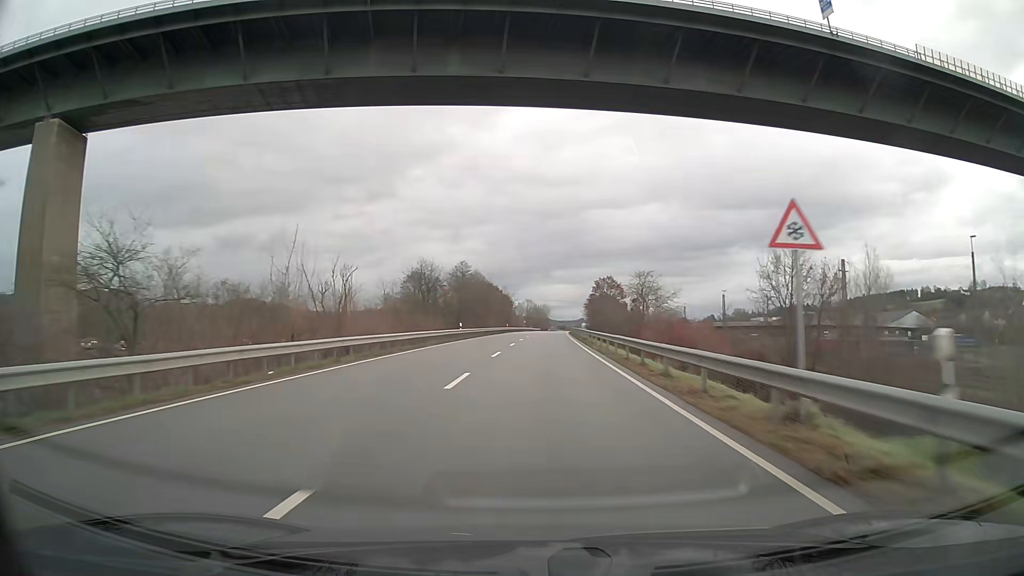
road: primary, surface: asphalt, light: Day
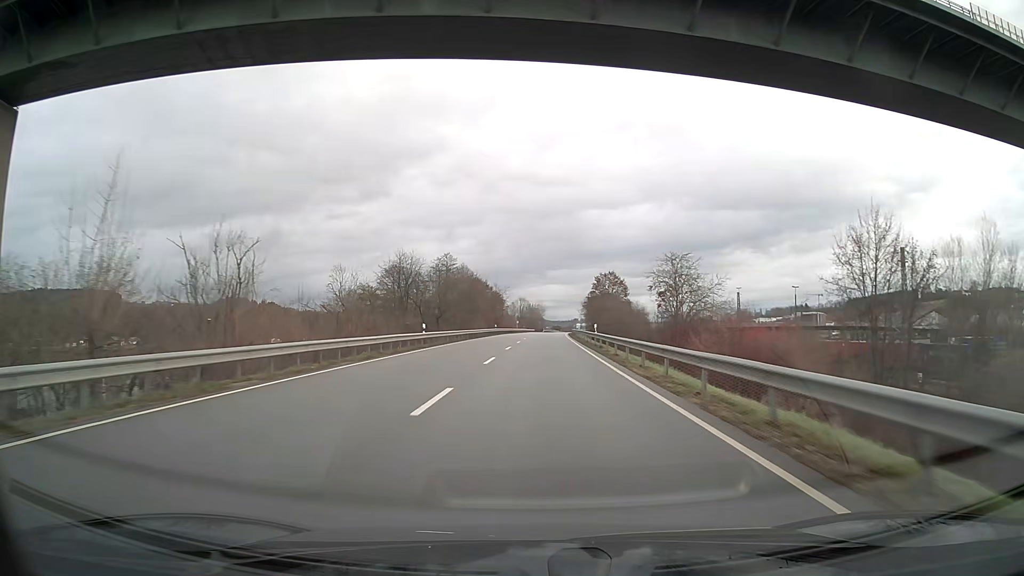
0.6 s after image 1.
(+0.1, +15.8) m; +1°
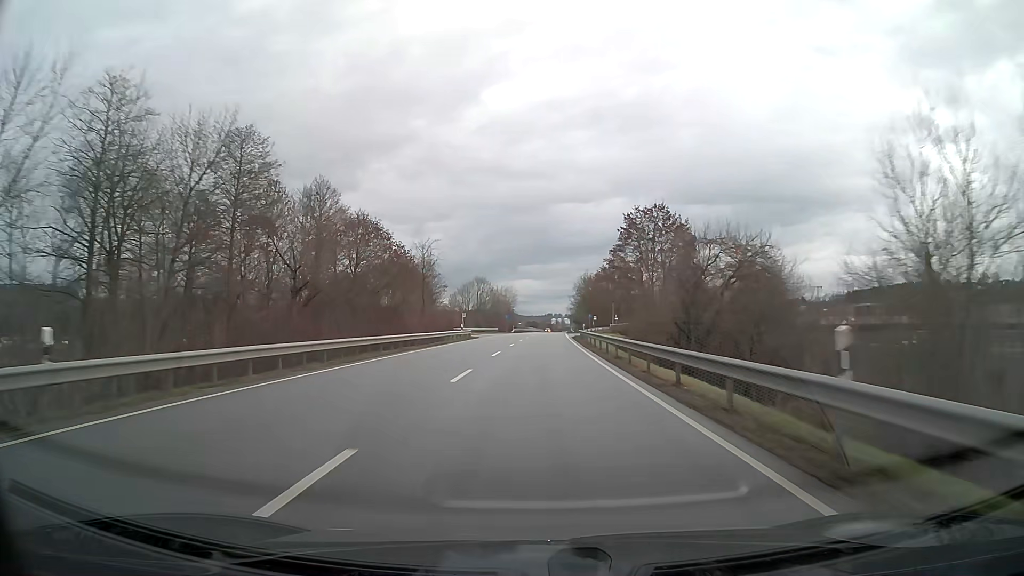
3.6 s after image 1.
(+1.6, +79.2) m; +2°
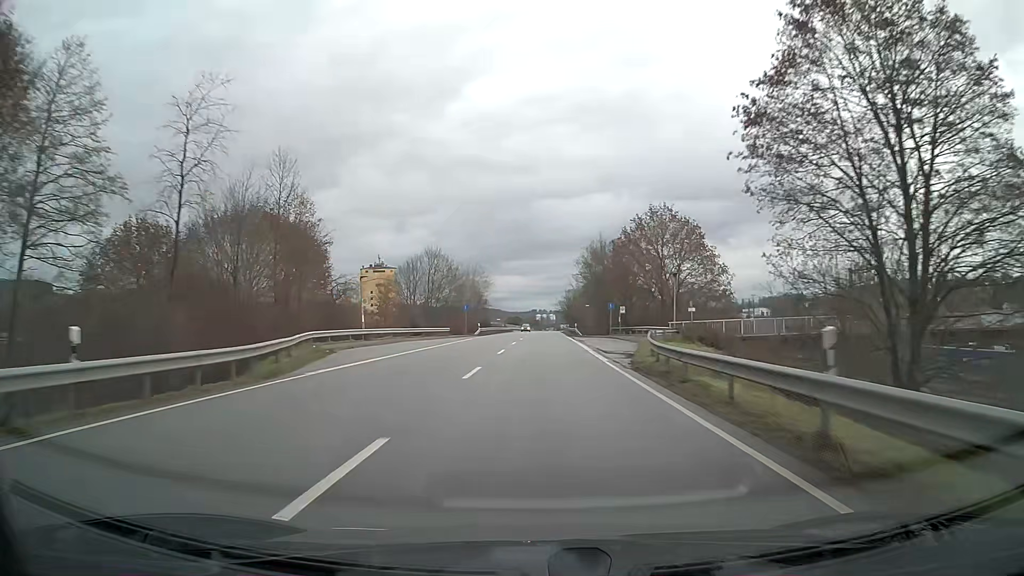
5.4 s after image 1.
(+0.7, +47.6) m; +2°
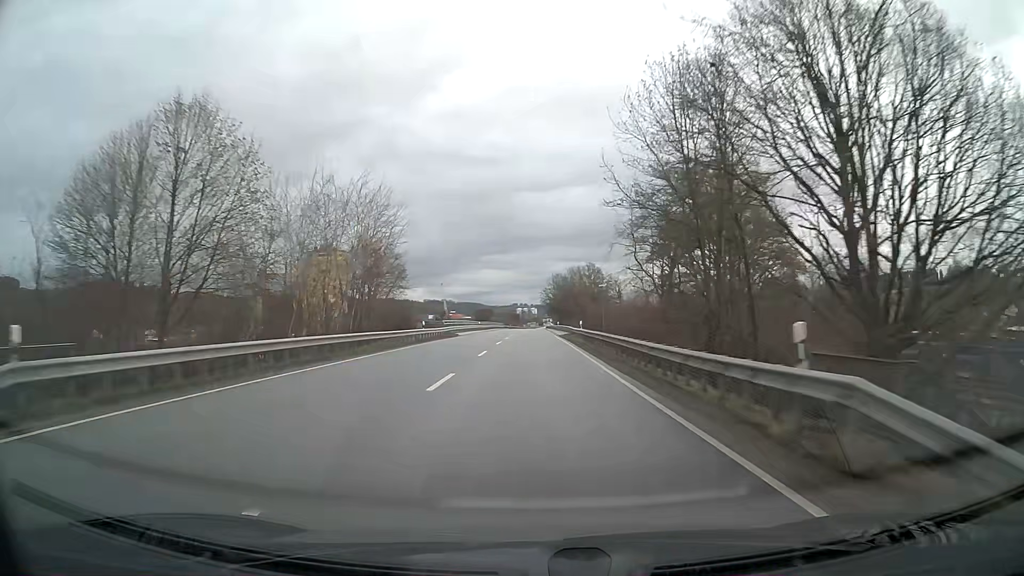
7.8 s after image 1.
(+0.9, +63.5) m; +1°
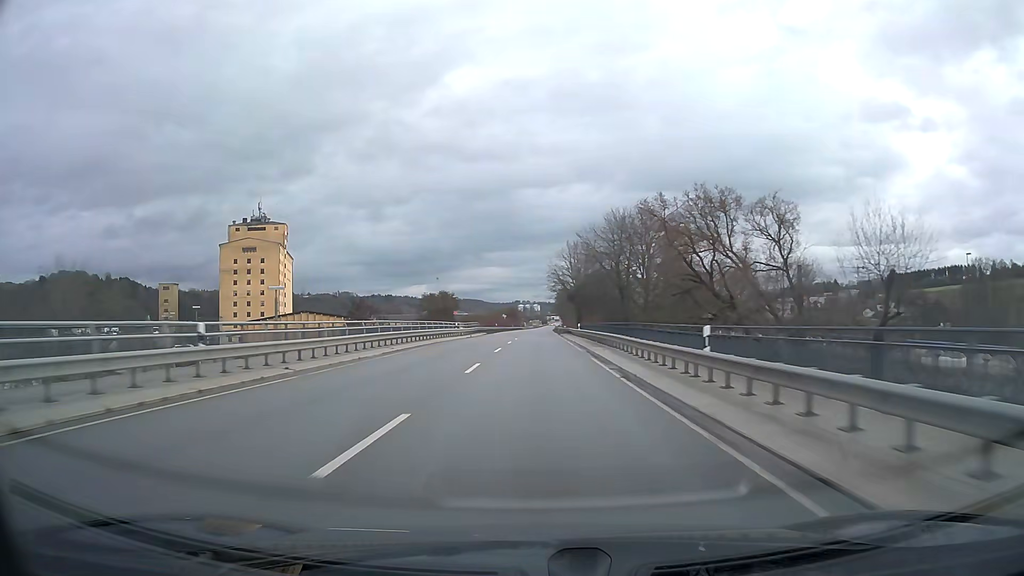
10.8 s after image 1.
(-0.1, +79.3) m; 0°
(0, +10) (0, +20) (0, +30) (0, +40) (0, +50) (0, +60) (0, +70) (0, +80) (+1, +90) (+1, +100) m
